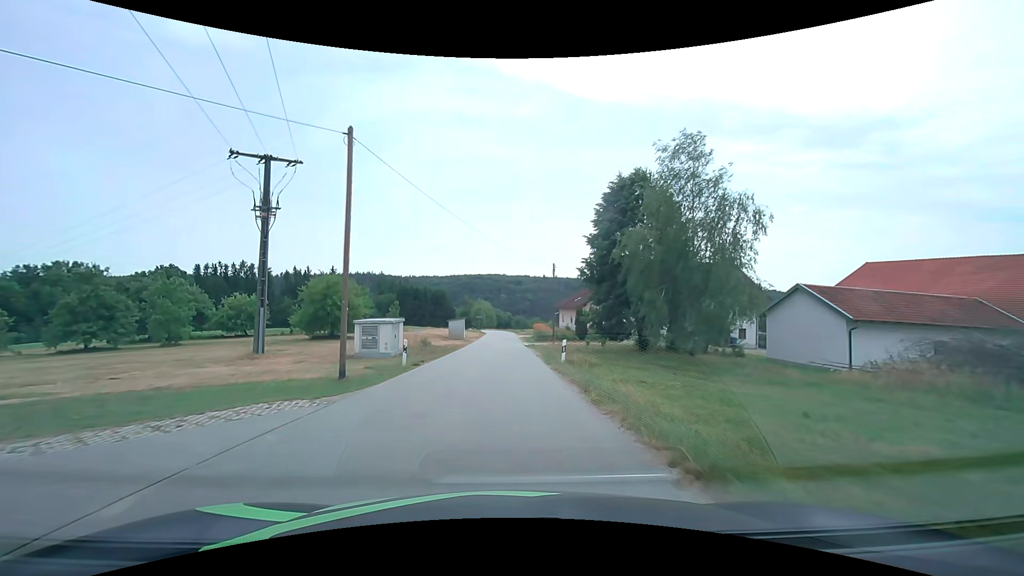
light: Day
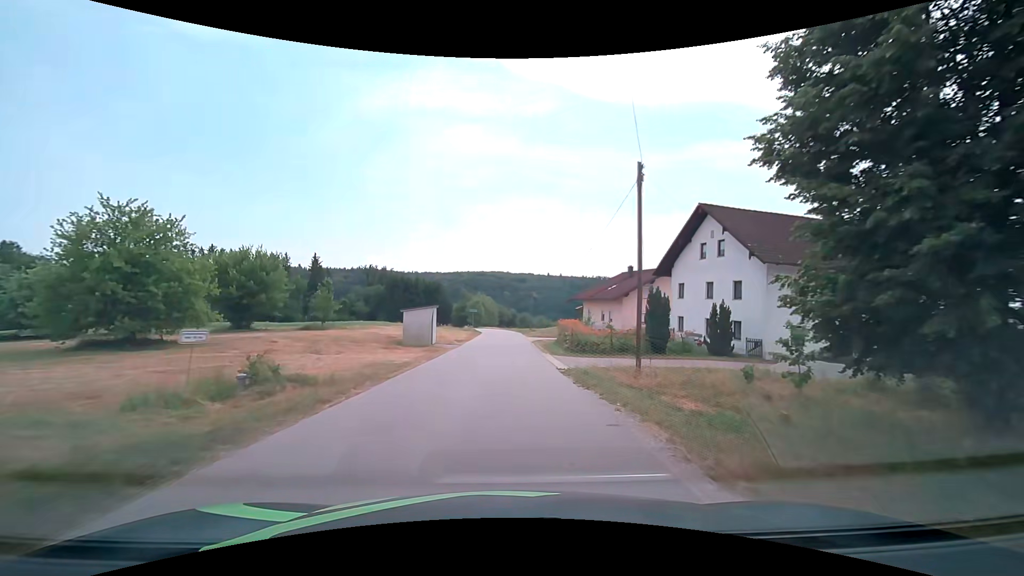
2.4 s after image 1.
(-0.2, +24.4) m; 0°
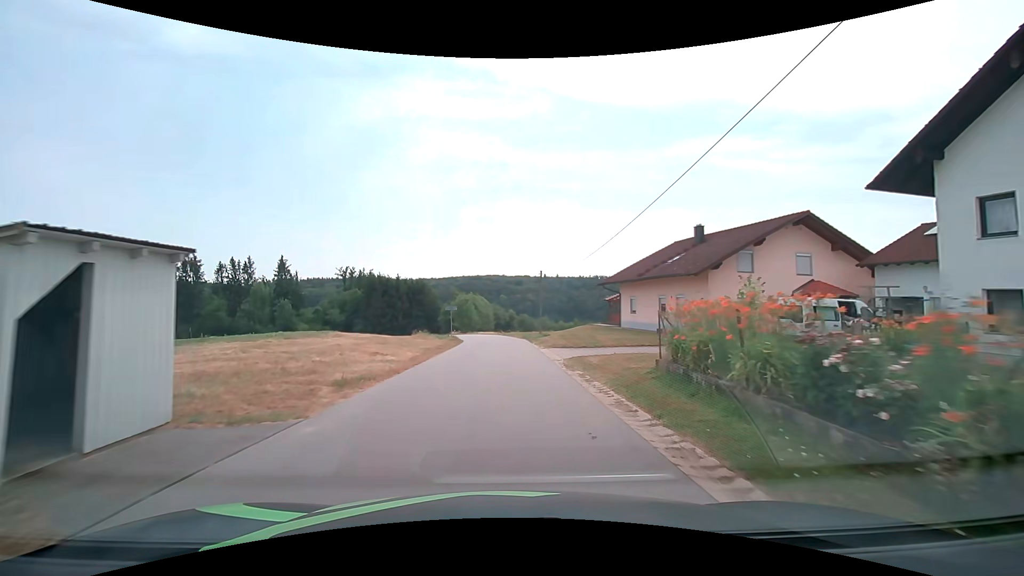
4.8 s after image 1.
(+0.2, +23.4) m; 0°
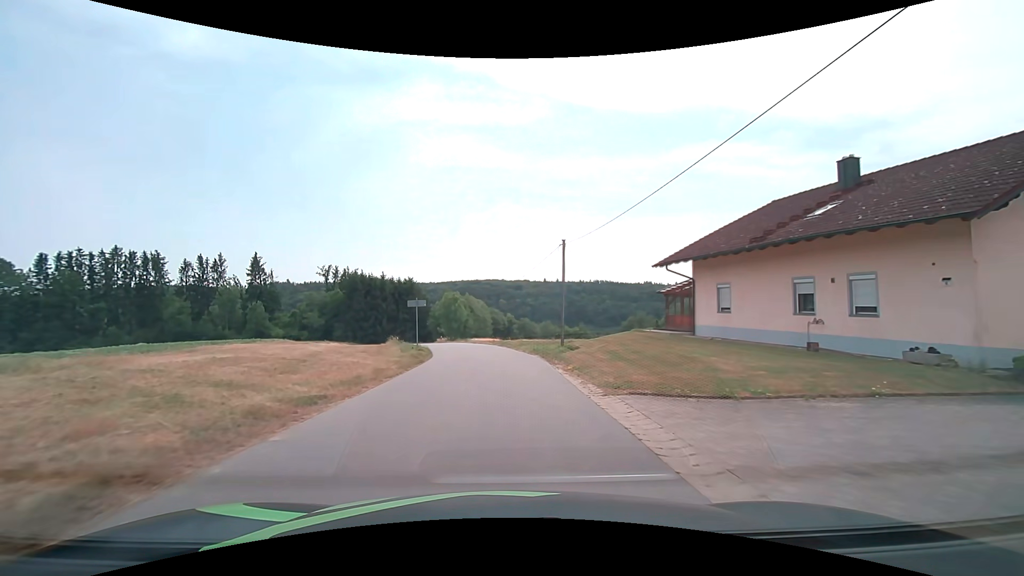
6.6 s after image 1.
(0.0, +16.7) m; 0°
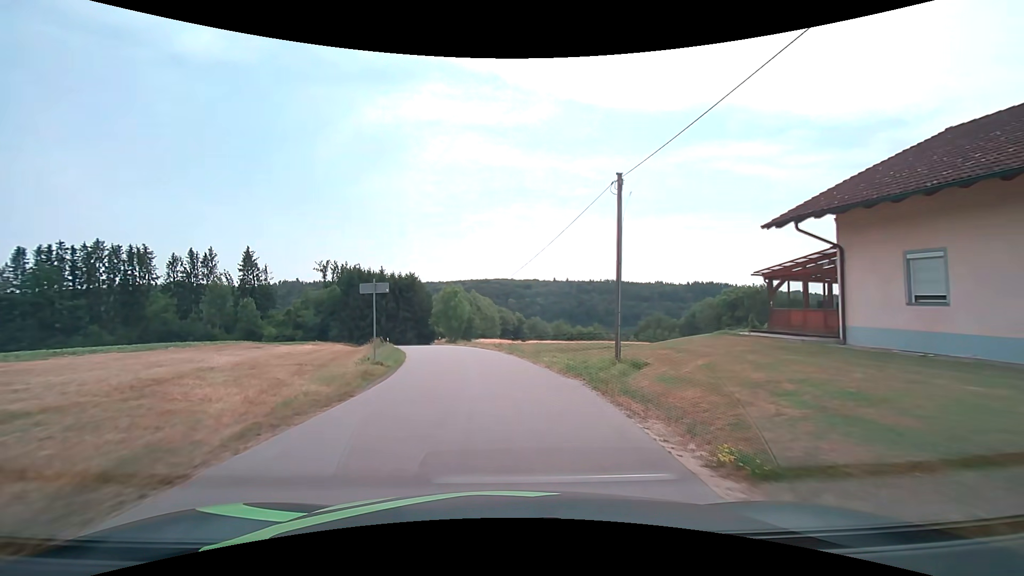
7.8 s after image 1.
(0.0, +10.6) m; -1°
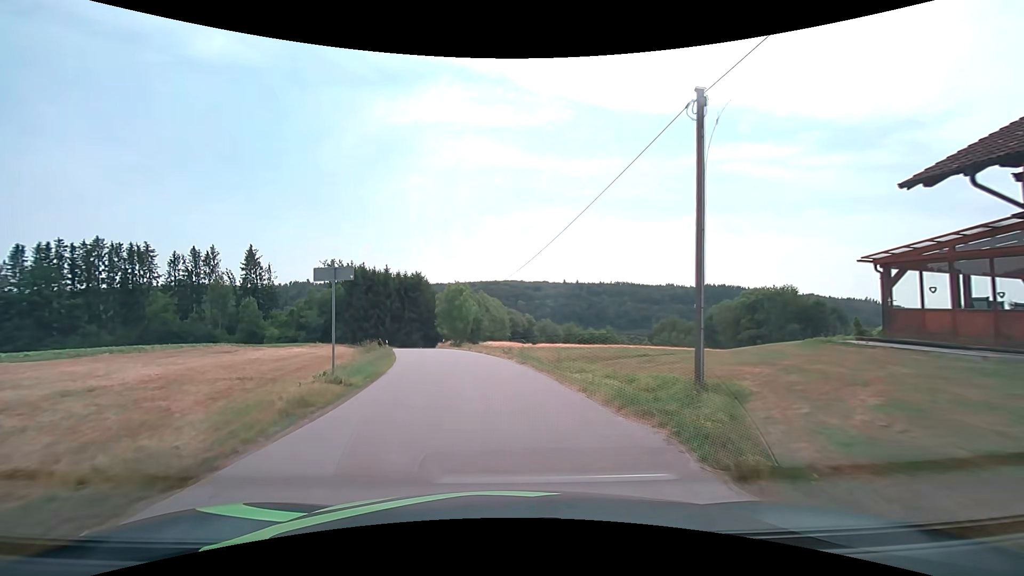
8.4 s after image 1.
(-0.1, +5.1) m; -2°
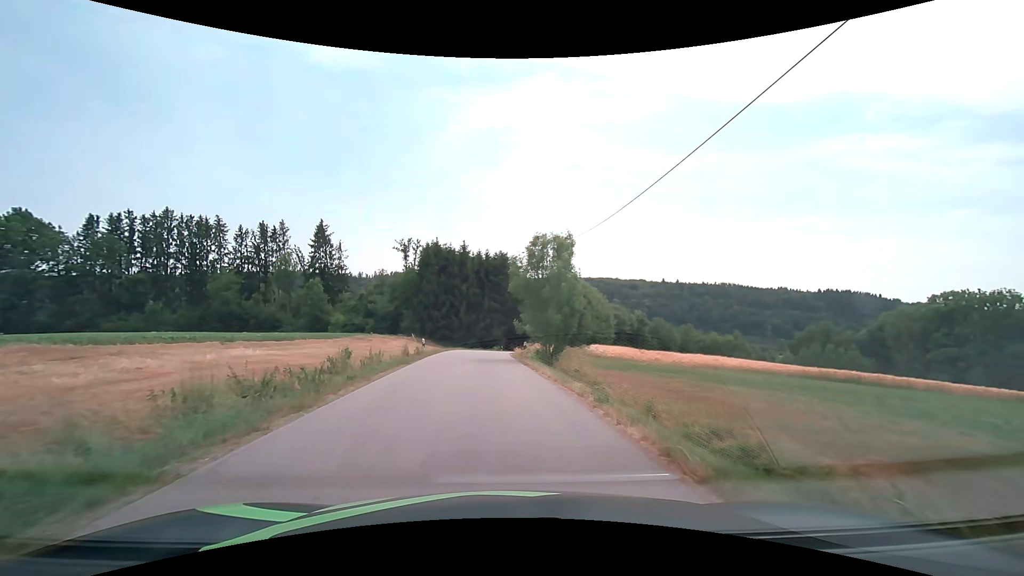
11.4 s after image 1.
(-2.0, +25.0) m; -10°
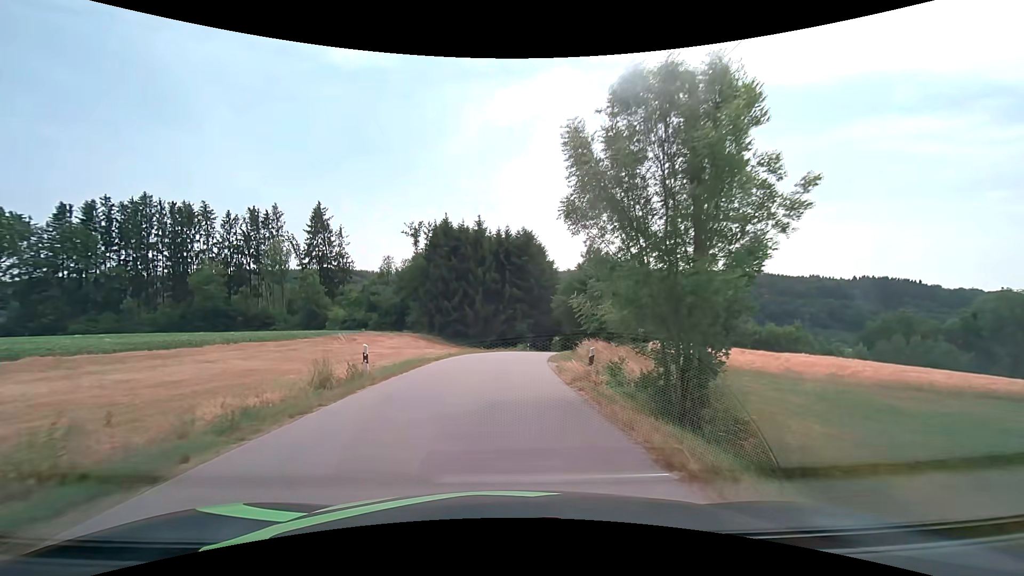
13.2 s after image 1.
(-0.5, +16.2) m; -3°
(0, +10) (0, +20) (+1, +30) (+2, +40) (+3, +50) (+5, +60) (+7, +69) (+9, +79) (+10, +89) (+12, +99) m
